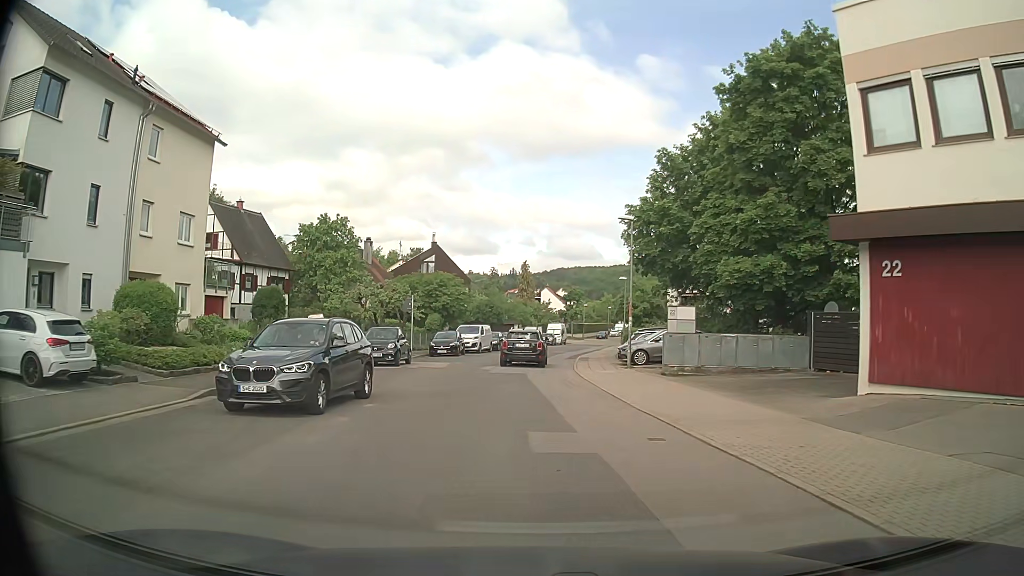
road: residential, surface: asphalt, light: Day
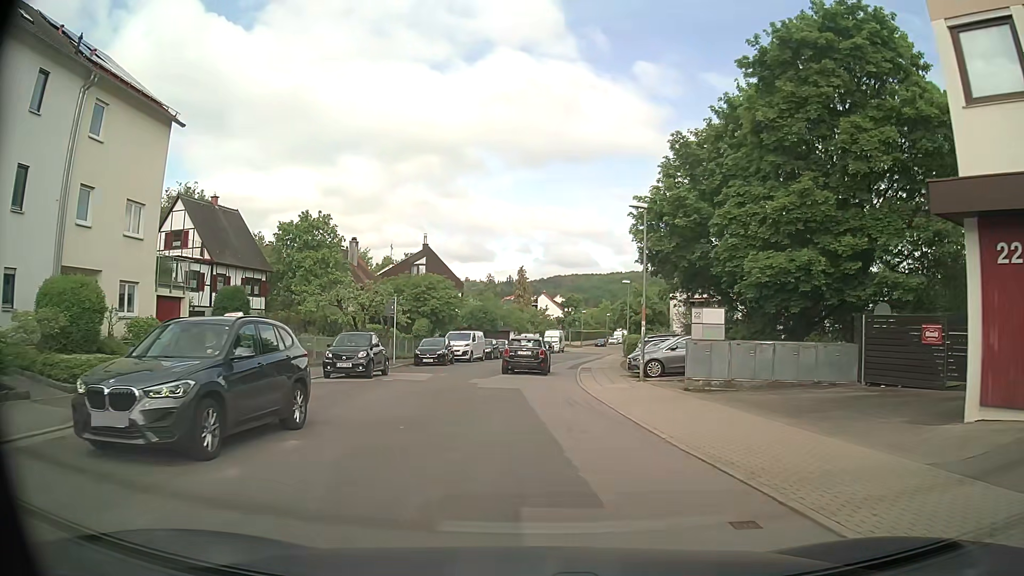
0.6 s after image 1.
(0.0, +4.0) m; +1°
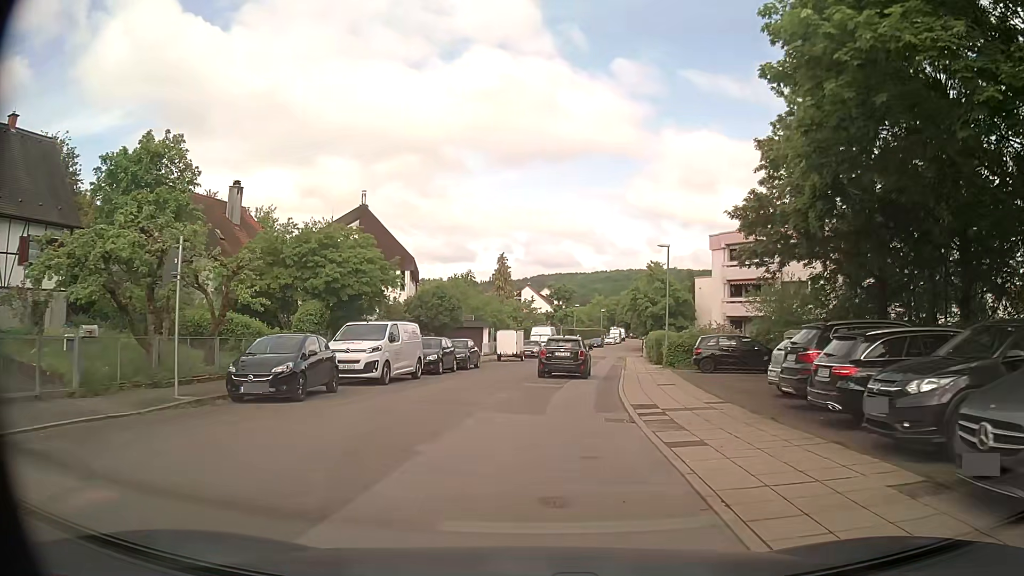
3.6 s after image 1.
(+0.2, +21.0) m; +2°
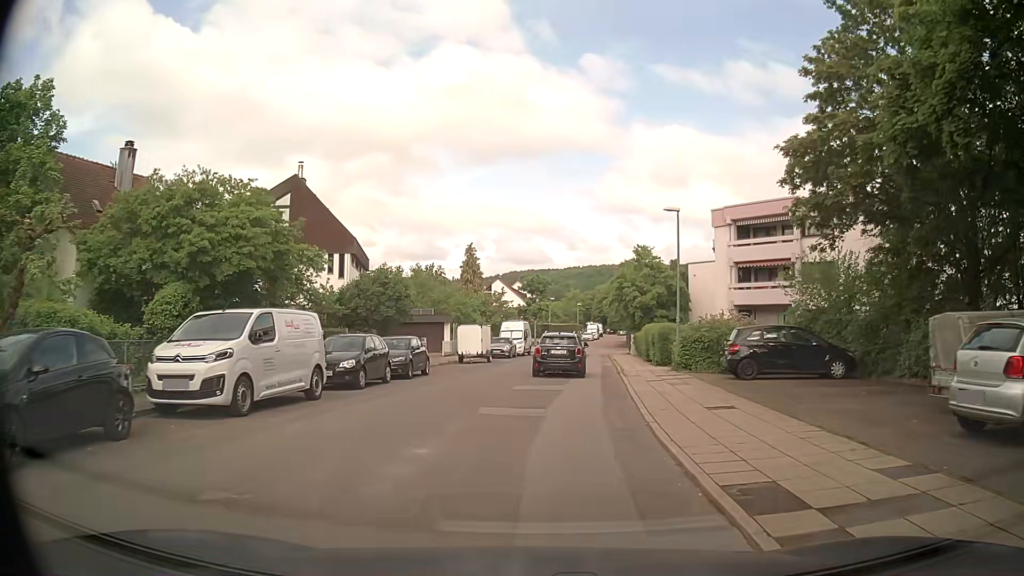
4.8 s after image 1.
(+0.1, +8.5) m; +2°
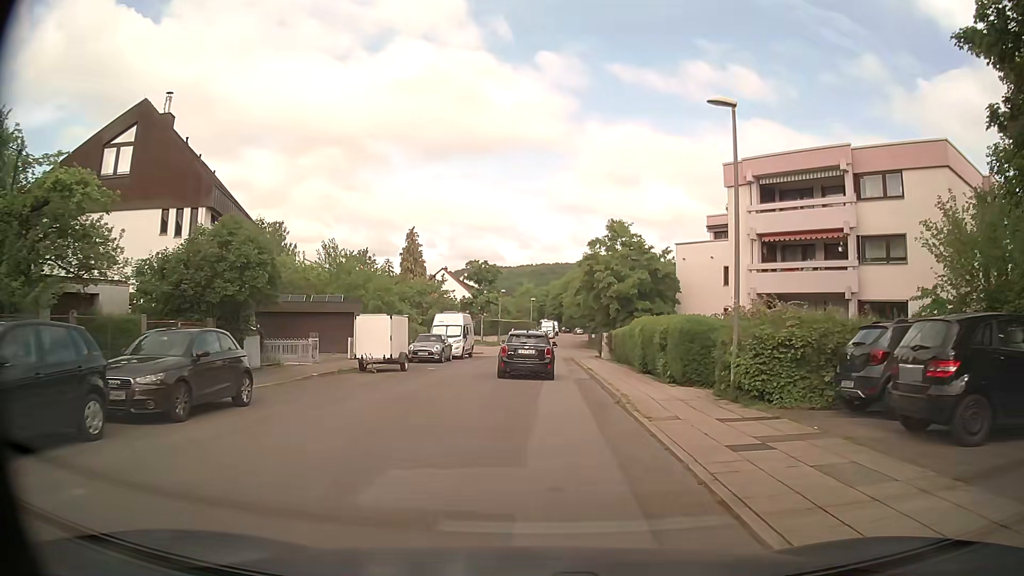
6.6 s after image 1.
(+0.4, +12.5) m; +6°
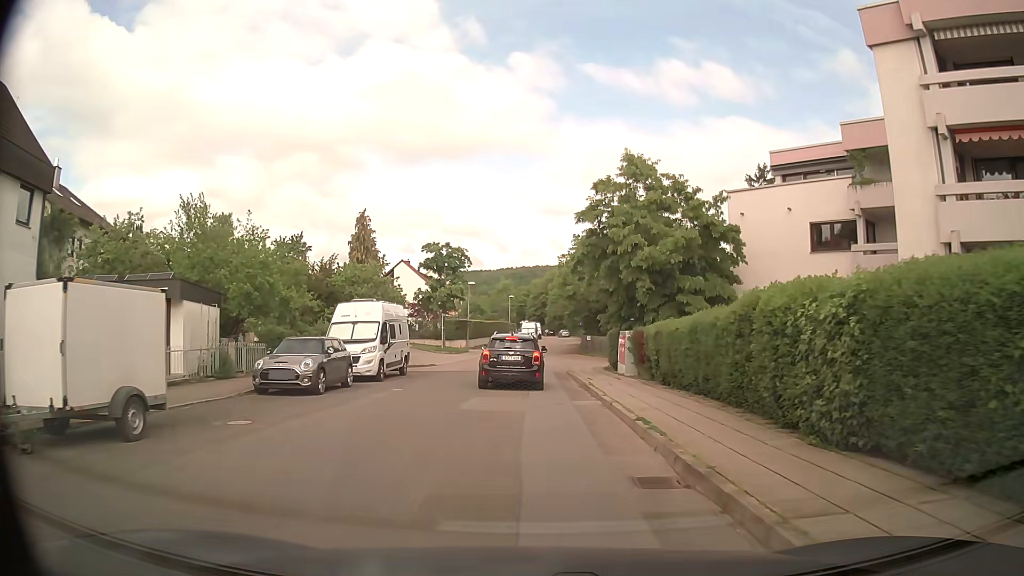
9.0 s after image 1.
(-0.2, +17.0) m; 0°
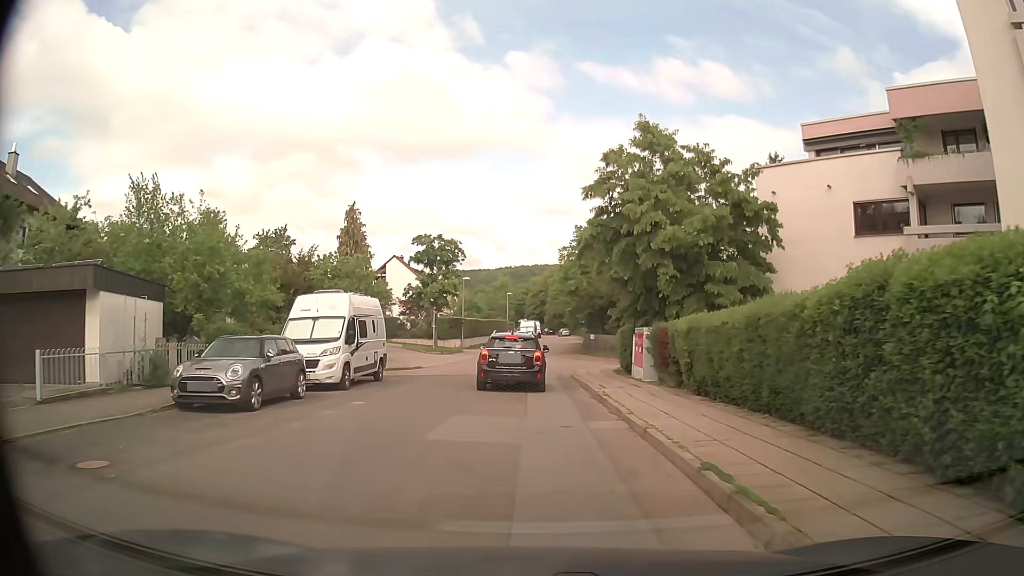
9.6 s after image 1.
(0.0, +4.1) m; 0°
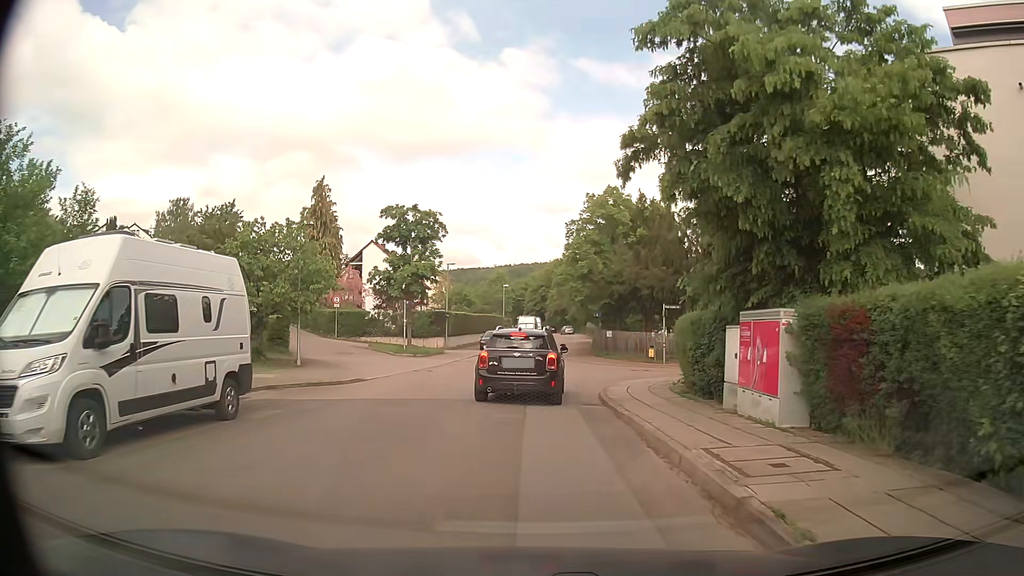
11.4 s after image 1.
(0.0, +11.2) m; 0°
(0, +10) (0, +20) (+1, +30) (+1, +40) (+1, +50) (+2, +60) (+3, +70) (+4, +80) (+5, +90) (+5, +100) m
